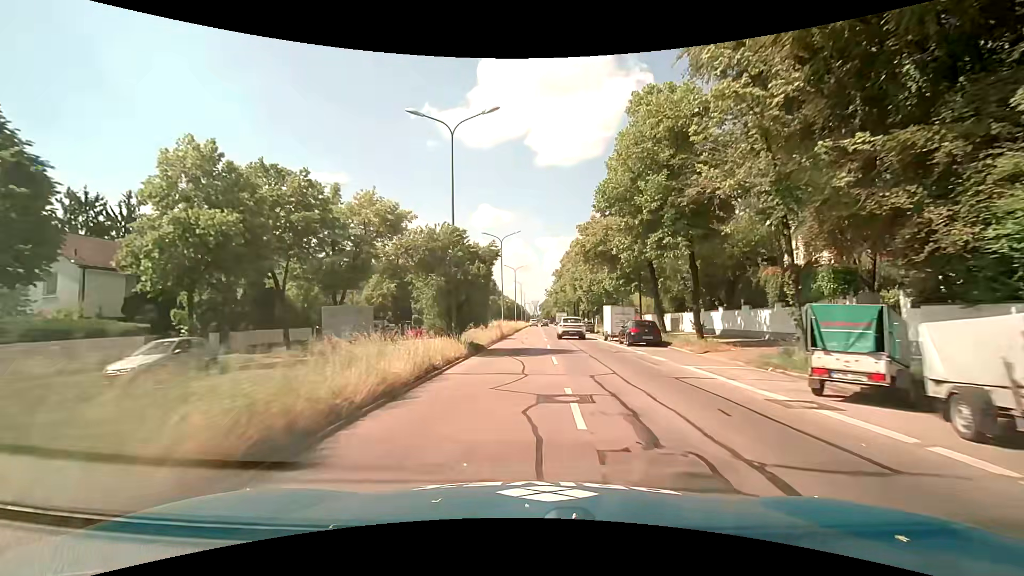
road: primary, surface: asphalt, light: Day
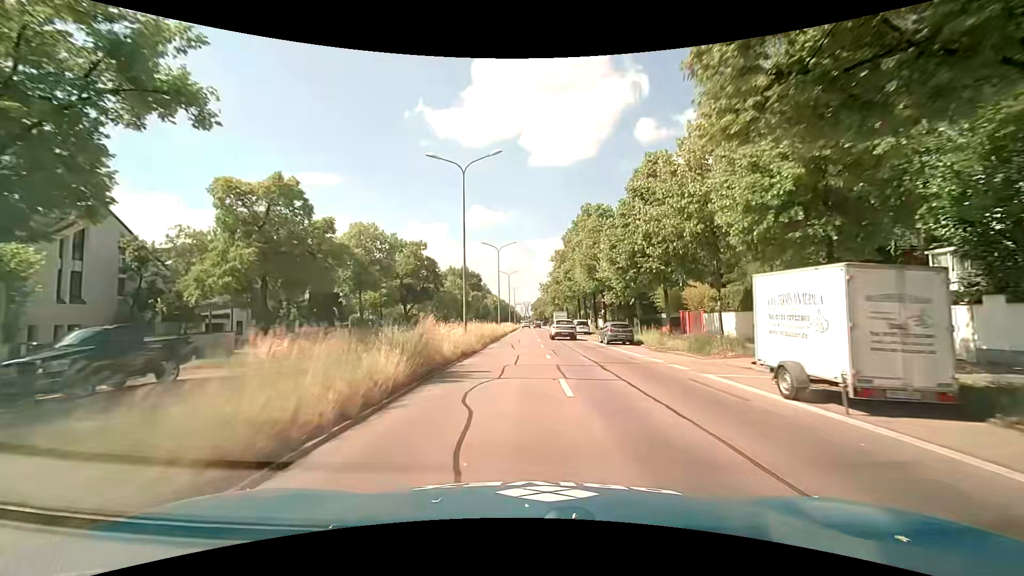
(+0.4, +24.7) m; +1°
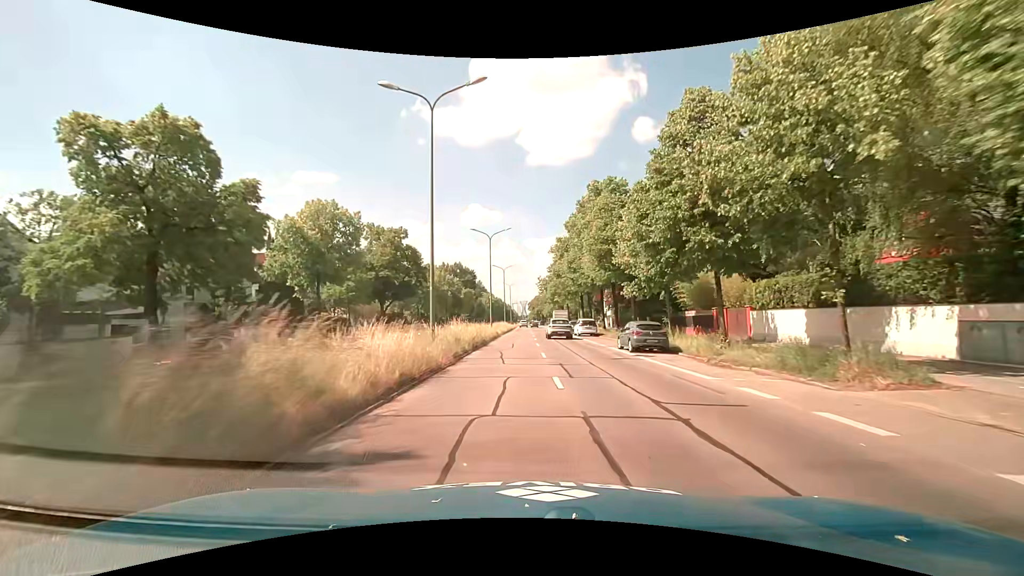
(+0.1, +8.3) m; 0°
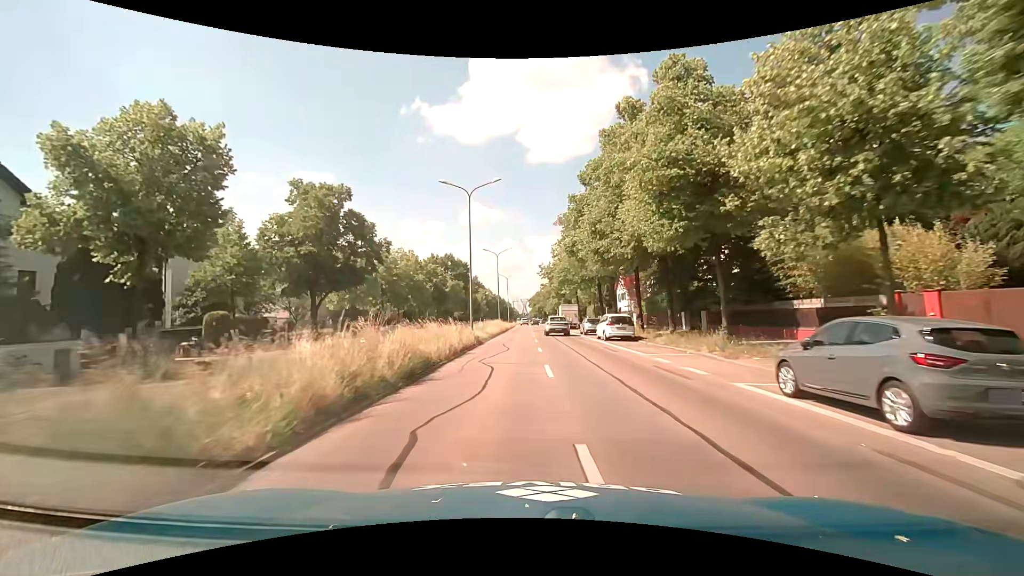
(+0.2, +16.6) m; 0°
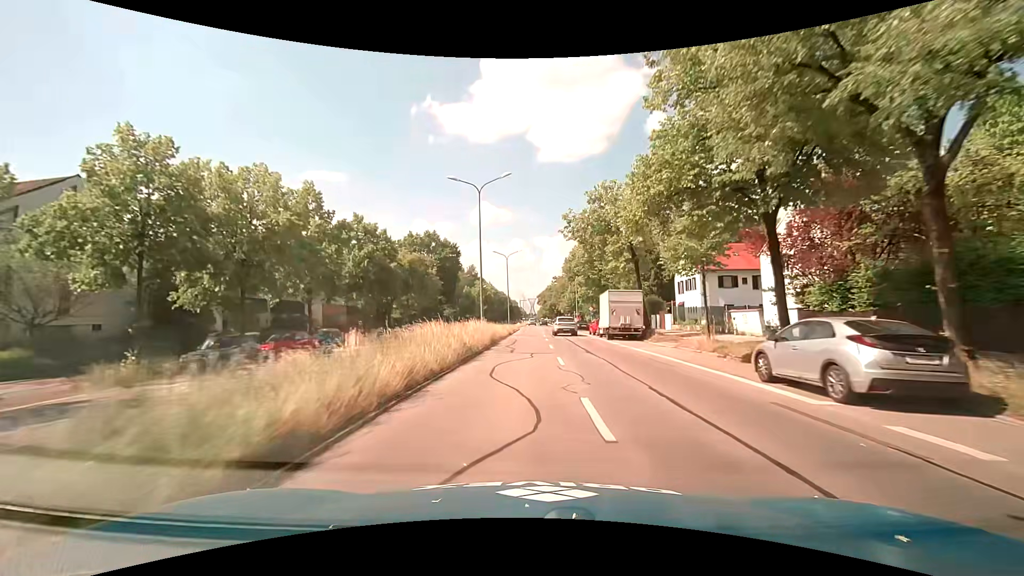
(-0.3, +33.3) m; -1°
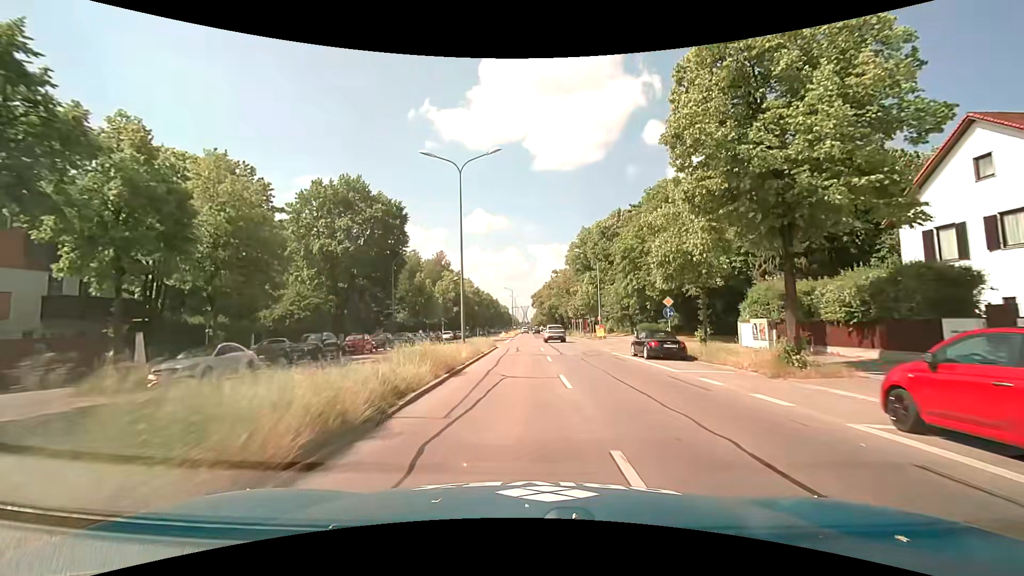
(+0.4, +39.6) m; +1°
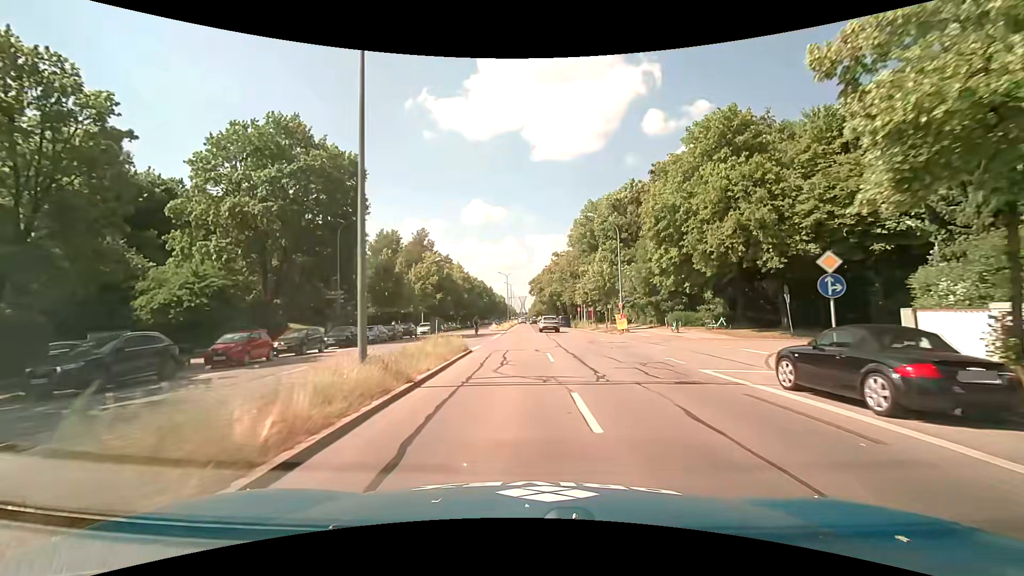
(0.0, +14.7) m; 0°
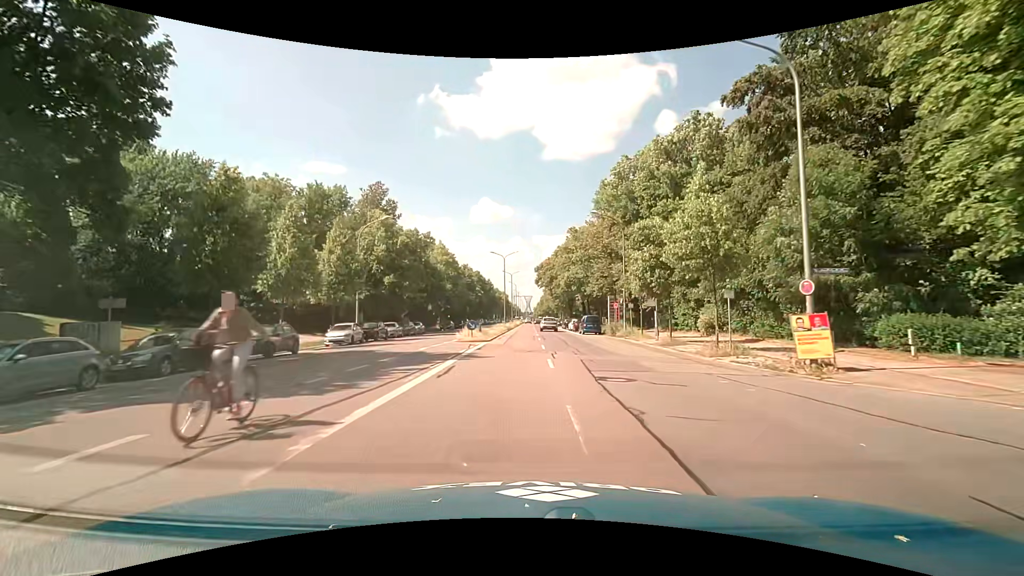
(-0.1, +28.4) m; -1°
(0, +10) (0, +20) (0, +30) (0, +40) (0, +50) (0, +60) (0, +70) (-1, +80) (-1, +90) (-1, +100) m
